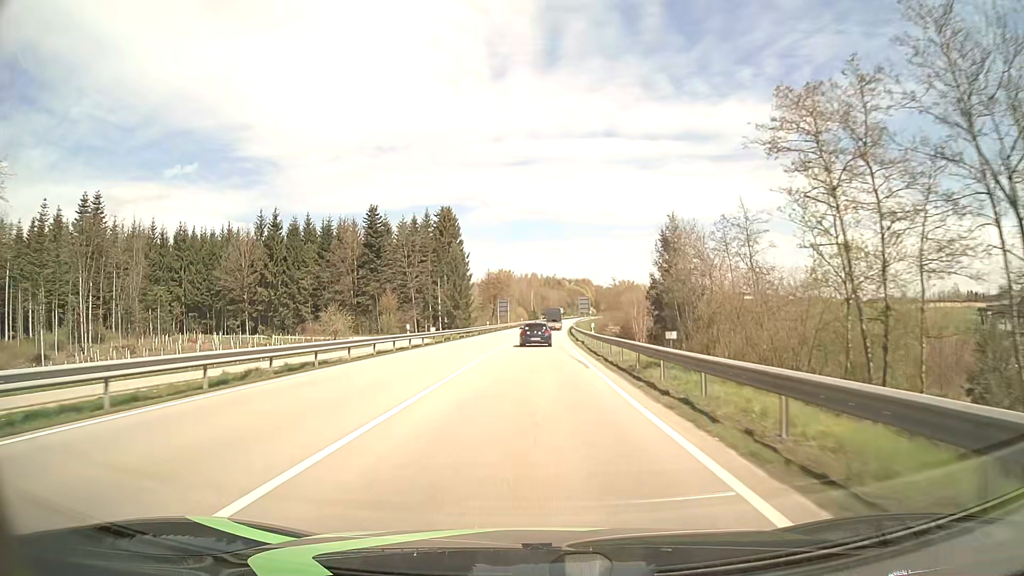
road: primary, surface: asphalt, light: Day
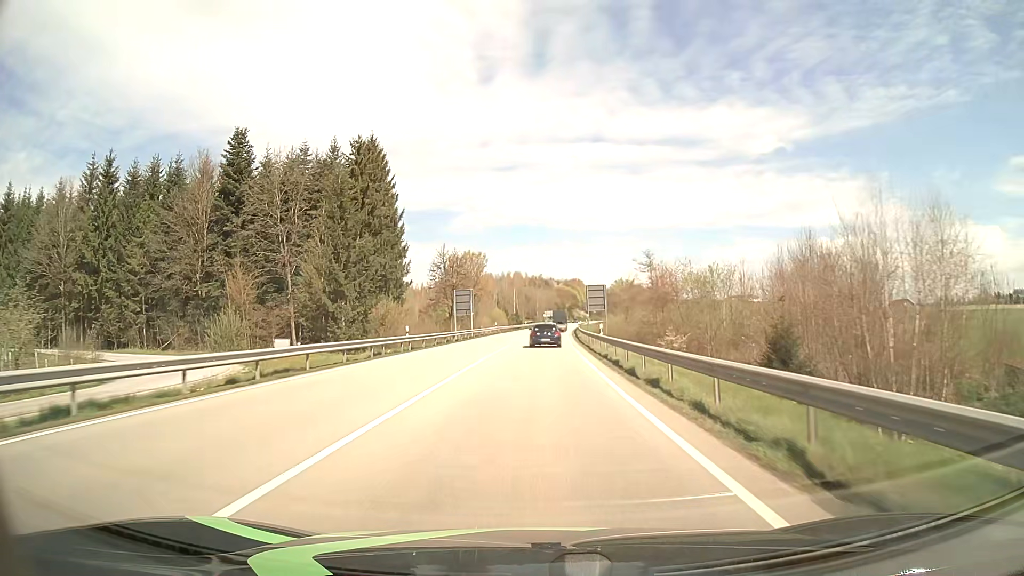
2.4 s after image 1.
(+0.5, +45.2) m; +1°
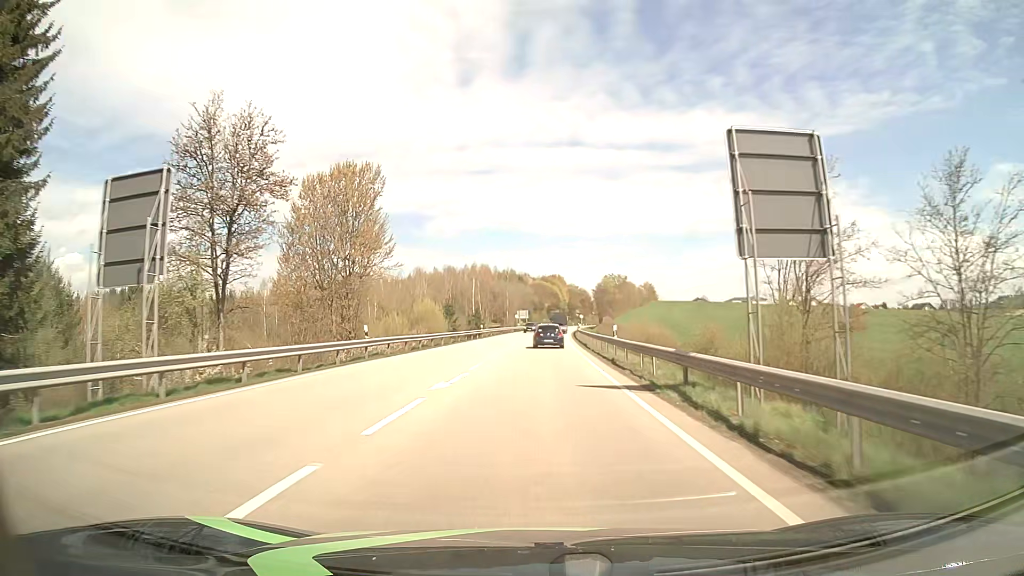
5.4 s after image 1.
(+1.2, +57.4) m; +2°
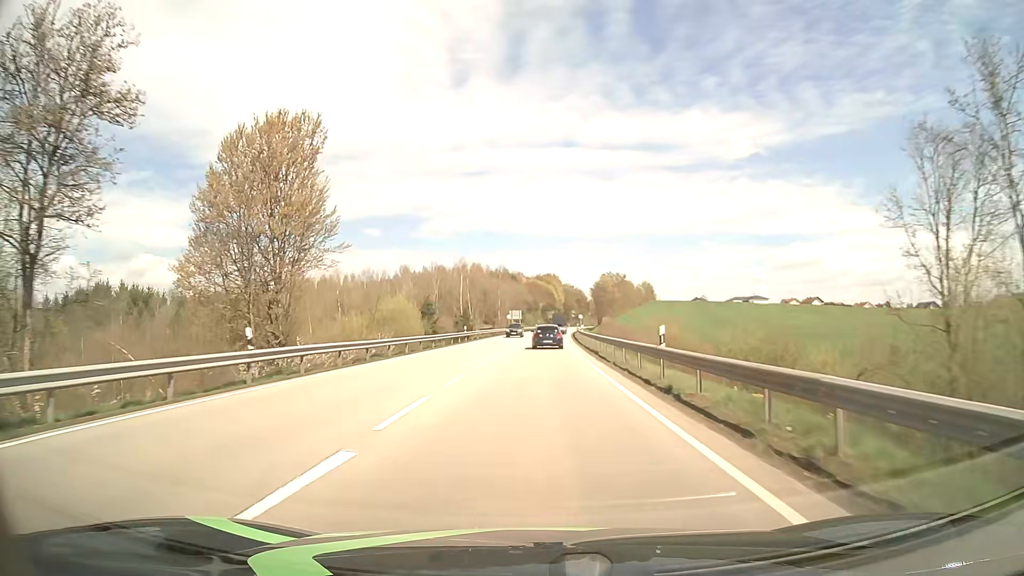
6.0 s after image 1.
(+0.1, +11.6) m; +1°
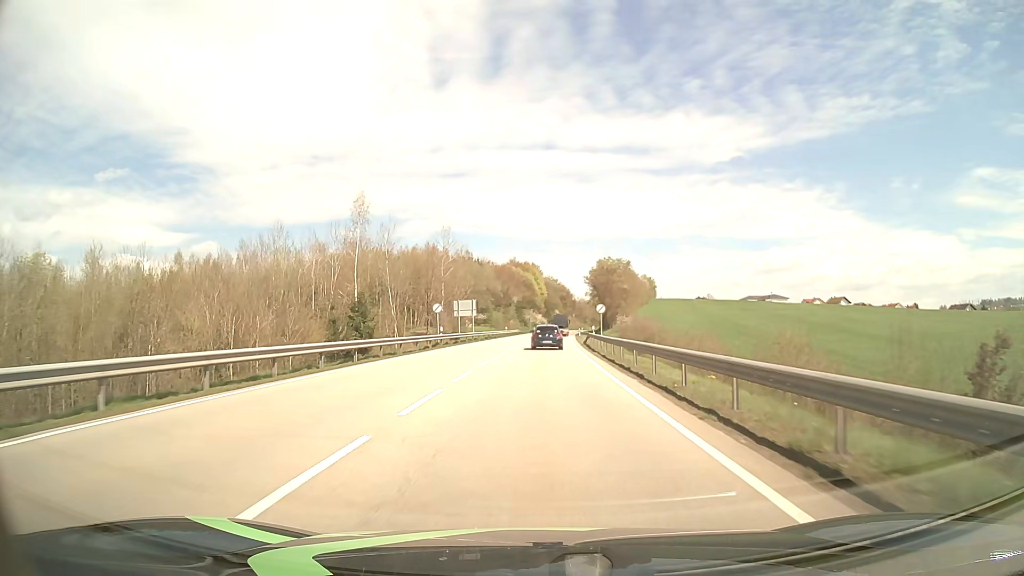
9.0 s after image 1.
(+0.8, +58.7) m; +2°
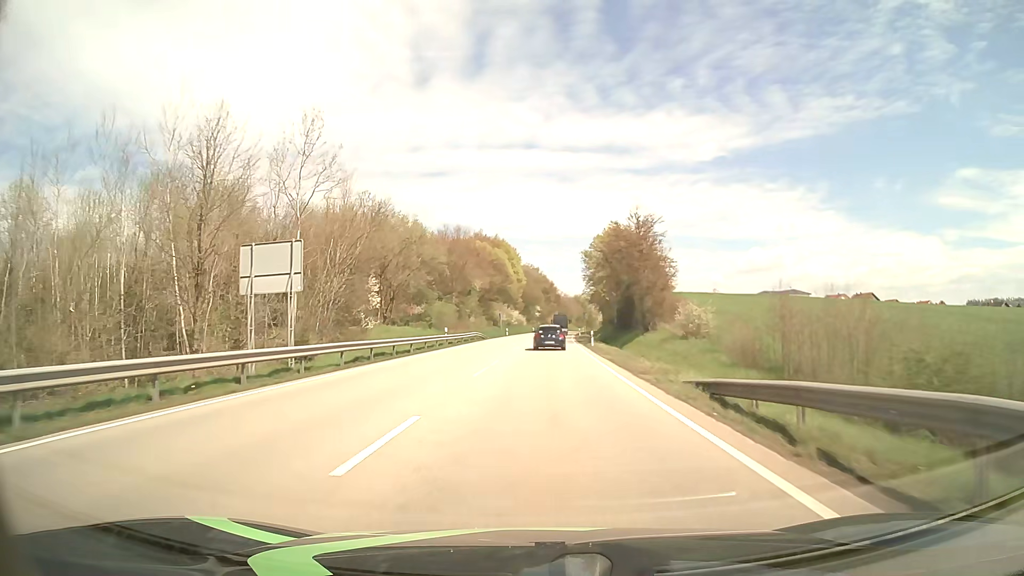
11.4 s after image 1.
(+0.7, +46.6) m; +2°
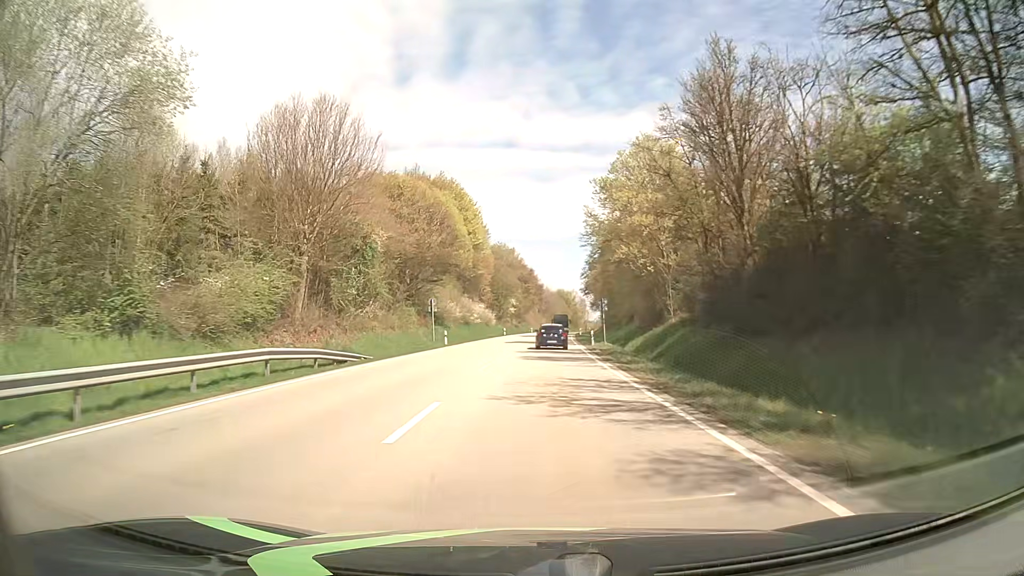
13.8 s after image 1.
(+0.8, +46.5) m; +2°
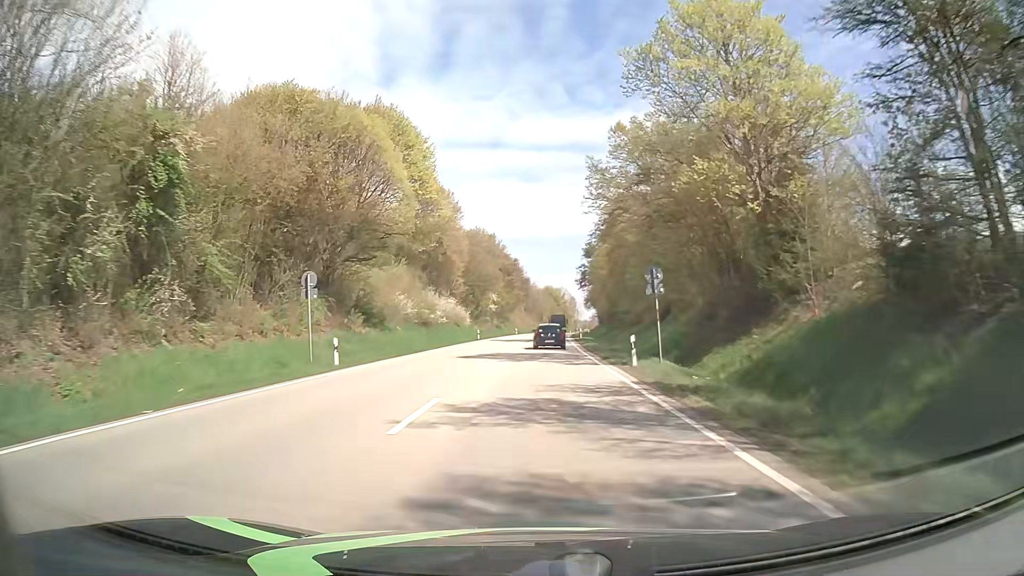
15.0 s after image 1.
(+0.2, +23.4) m; +1°
